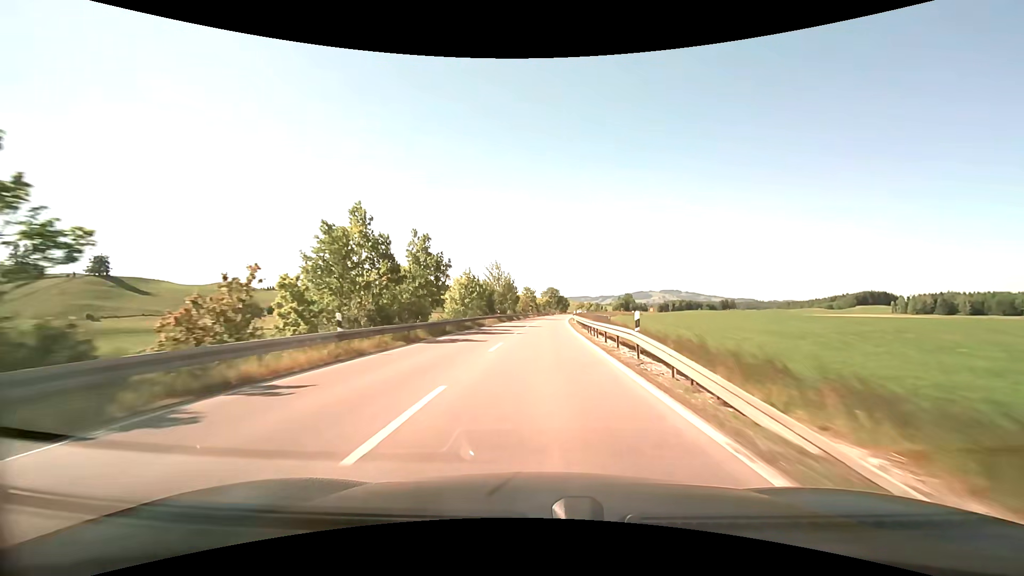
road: primary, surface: asphalt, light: Day
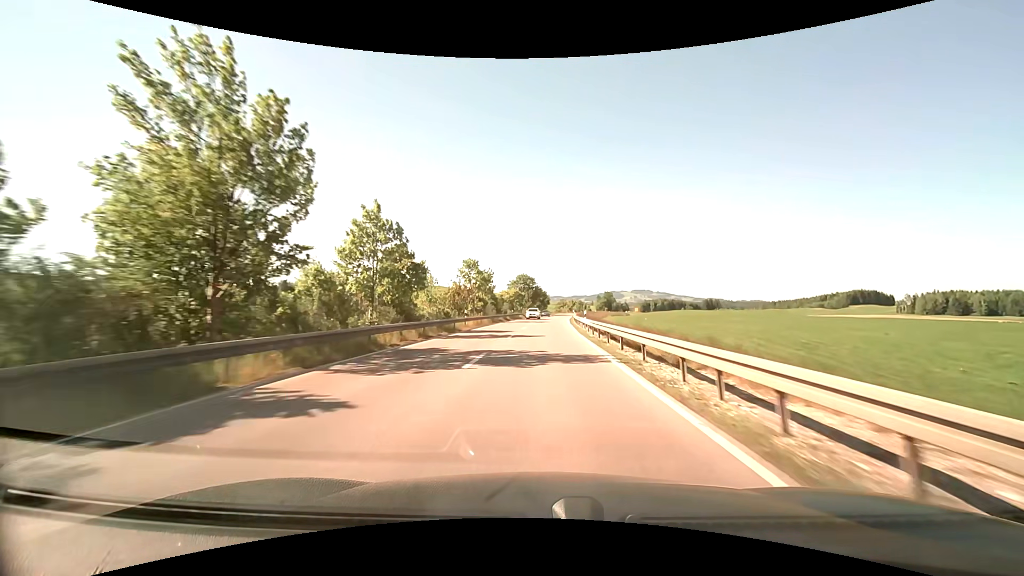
(+1.8, +65.3) m; +3°
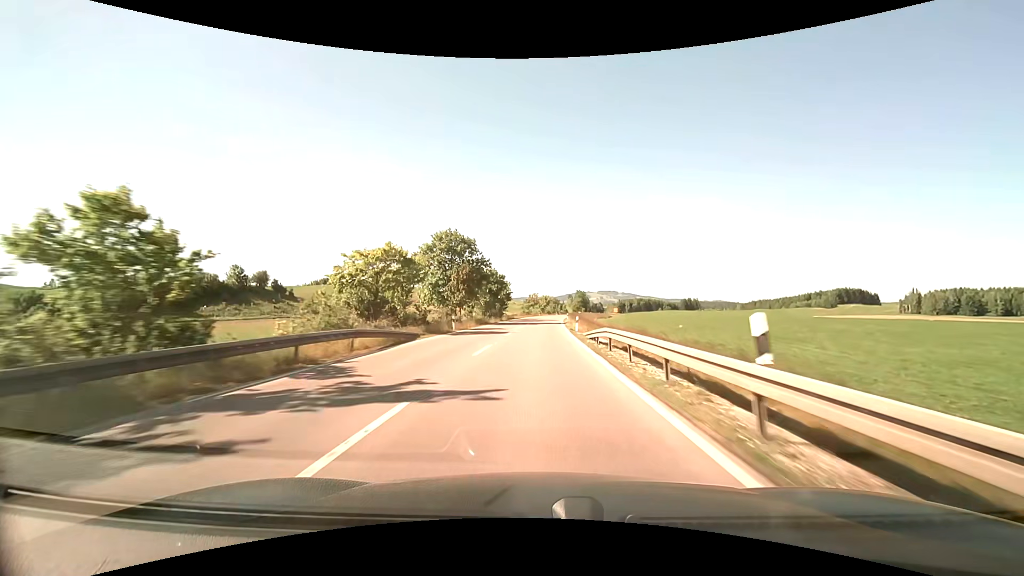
(+3.0, +68.6) m; +5°
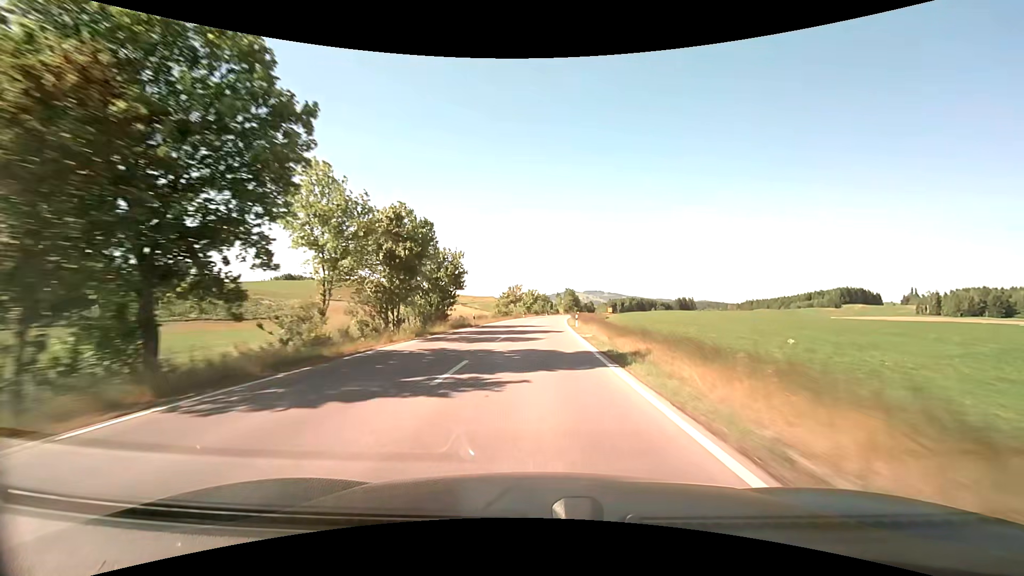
(+0.3, +42.1) m; +1°
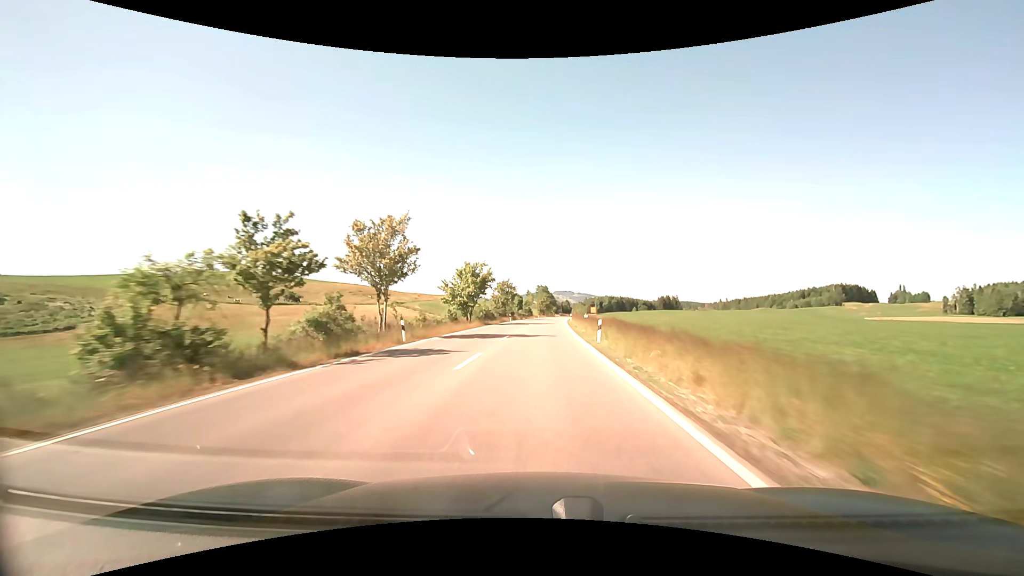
(+2.4, +70.4) m; +4°
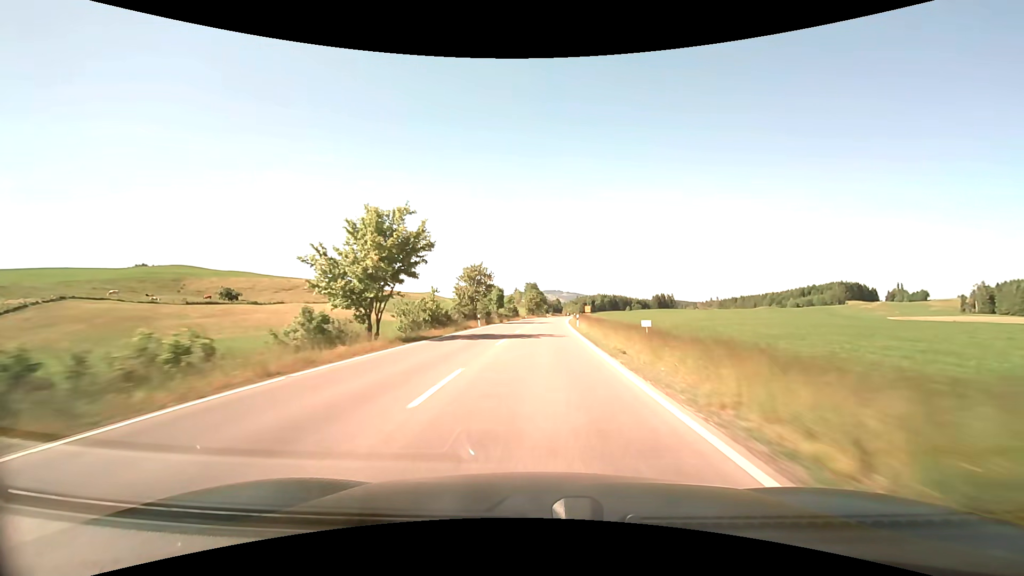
(0.0, +28.3) m; 0°
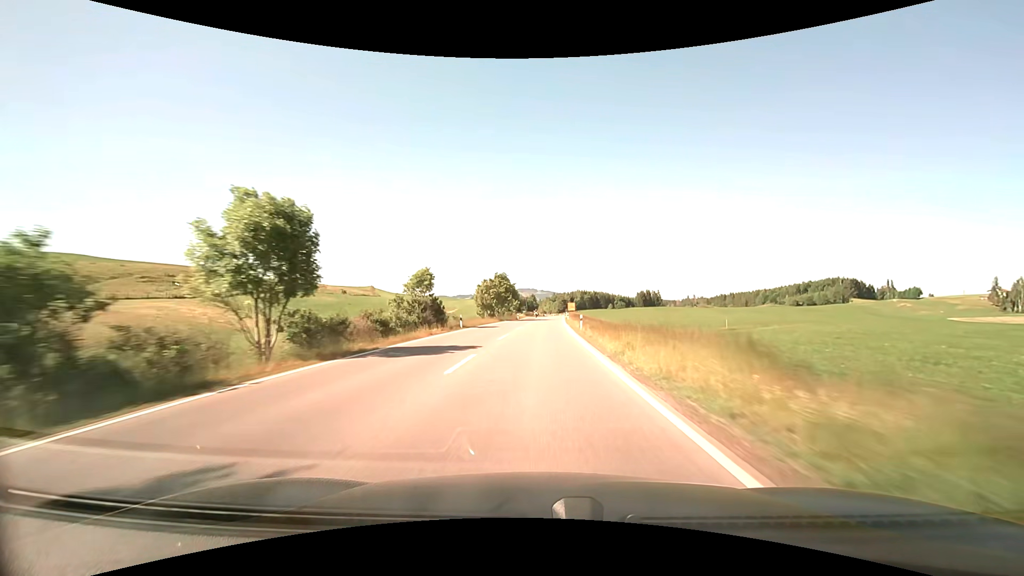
(+2.0, +56.8) m; +4°
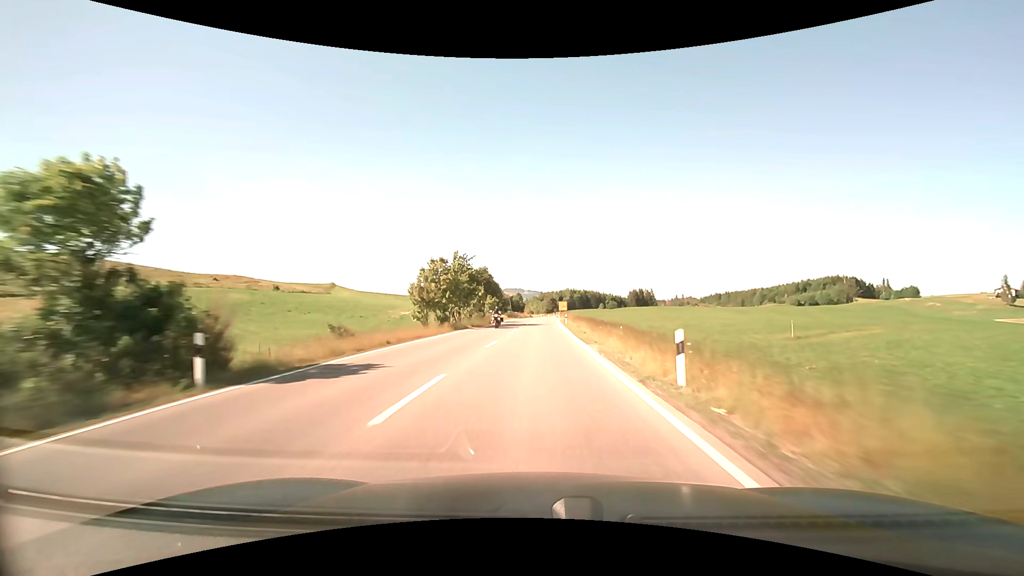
(+0.2, +28.5) m; +1°
(0, +10) (0, +20) (0, +30) (0, +40) (+1, +50) (+1, +60) (+1, +70) (+2, +80) (+2, +90) (+2, +100) m
